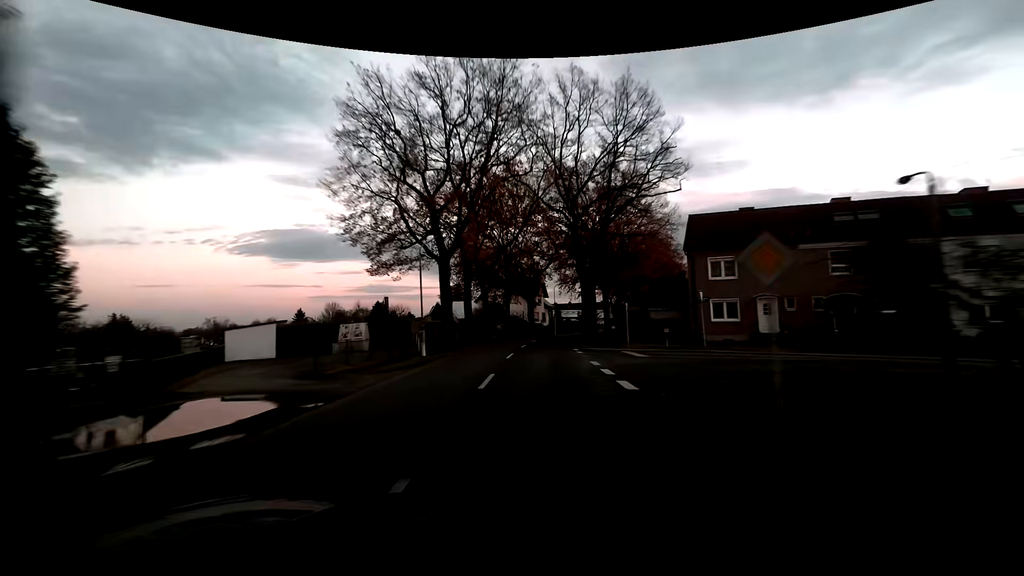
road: unclassified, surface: asphalt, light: Dusk
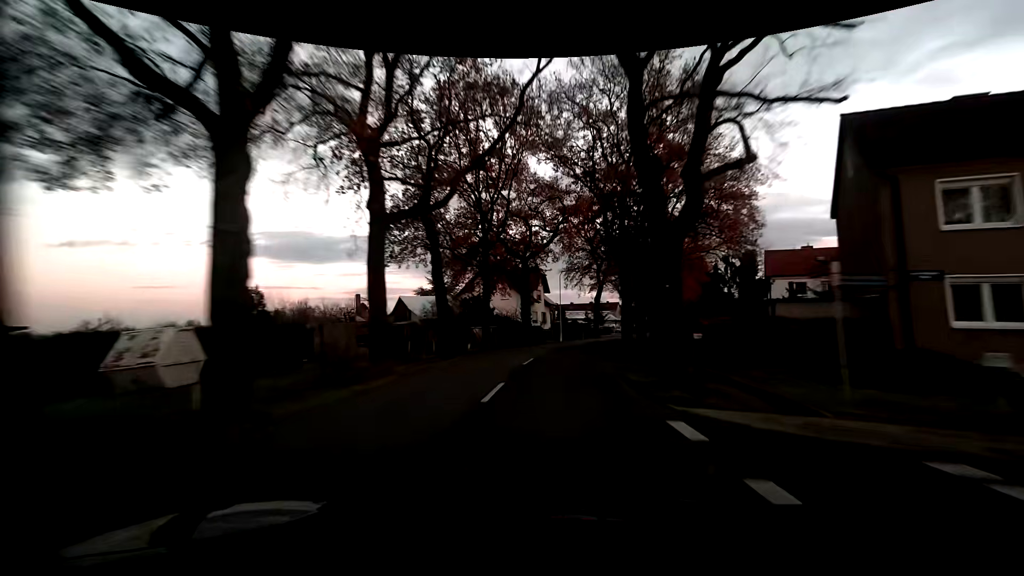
(+0.1, +19.4) m; +1°
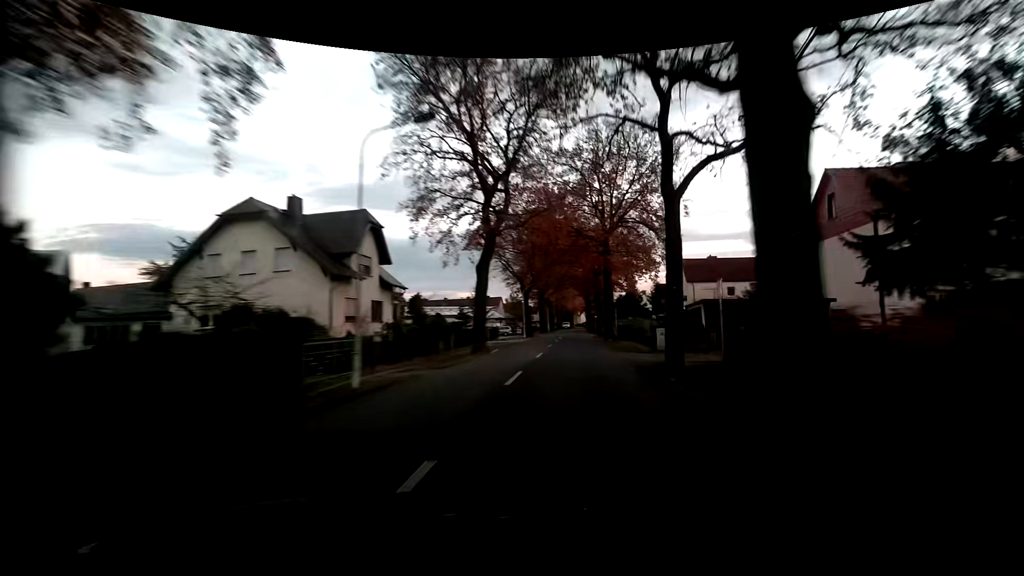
(+3.0, +33.3) m; +14°
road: residential
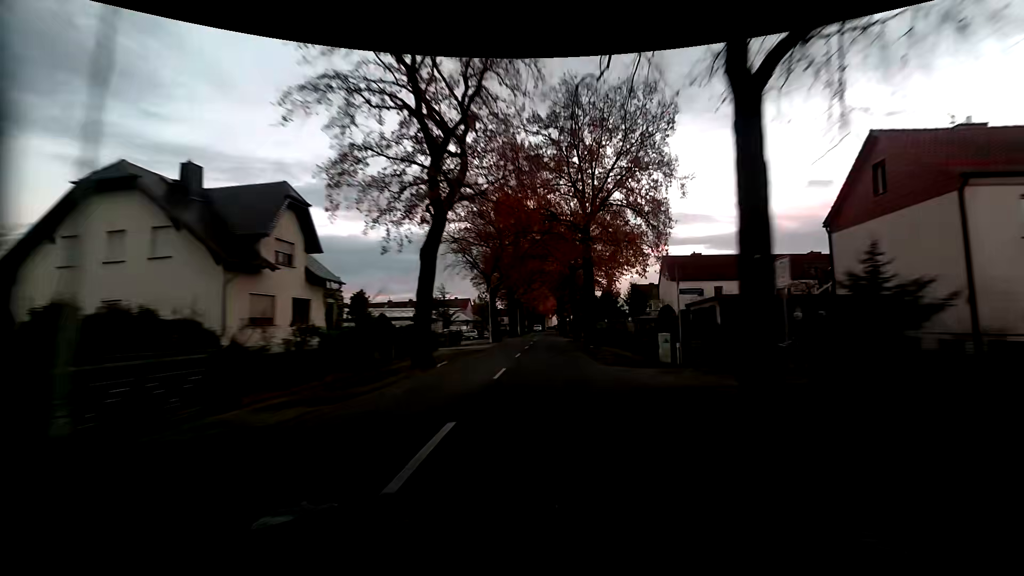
(+0.2, +6.8) m; +3°
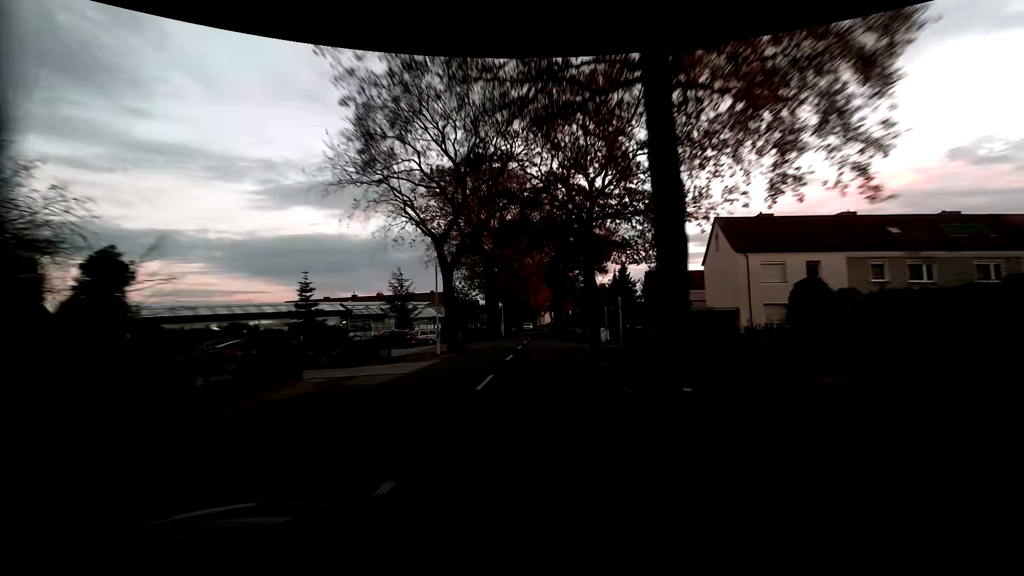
(+0.3, +20.5) m; +1°
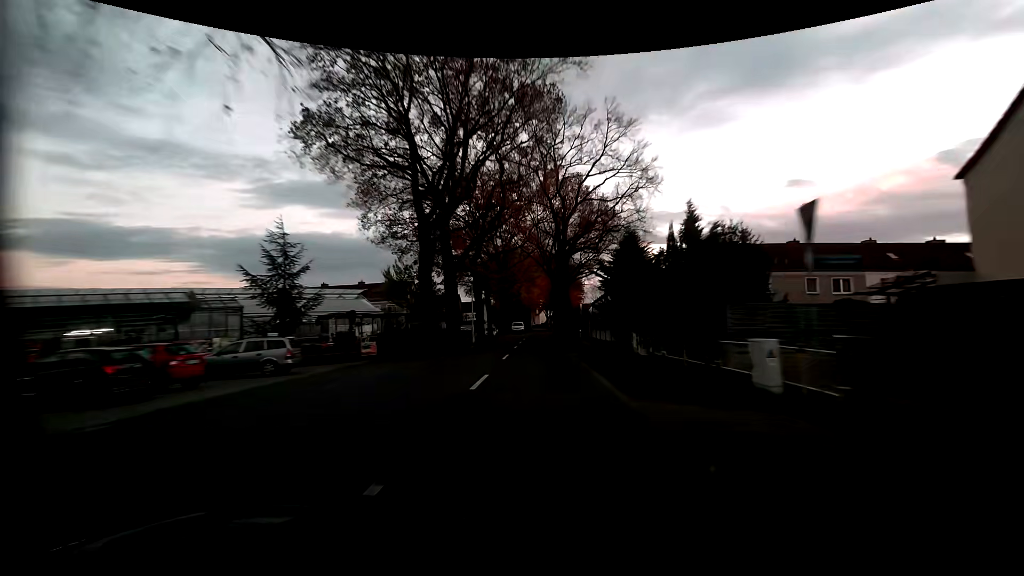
(+0.1, +26.9) m; 0°
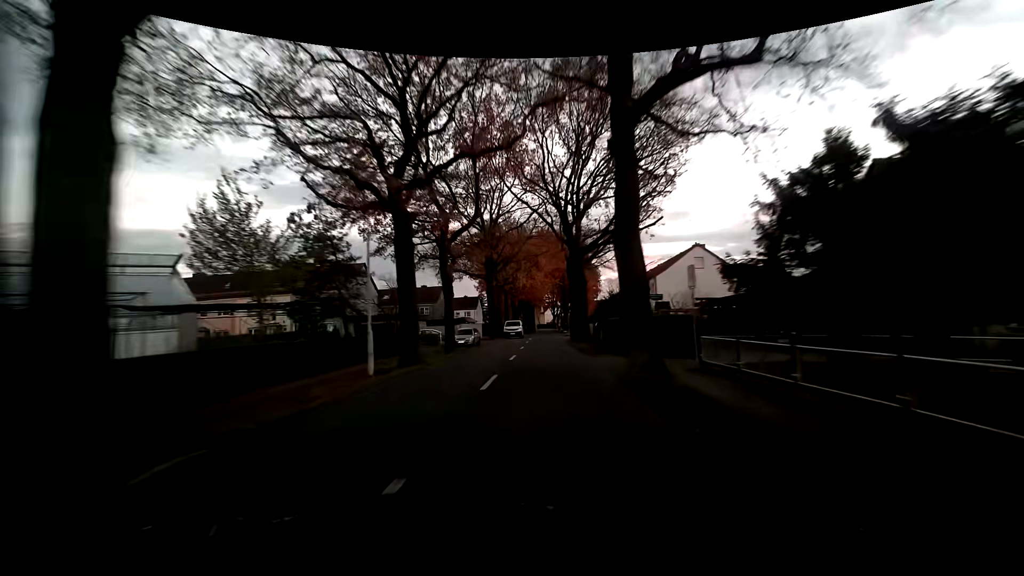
(+0.1, +26.8) m; +1°
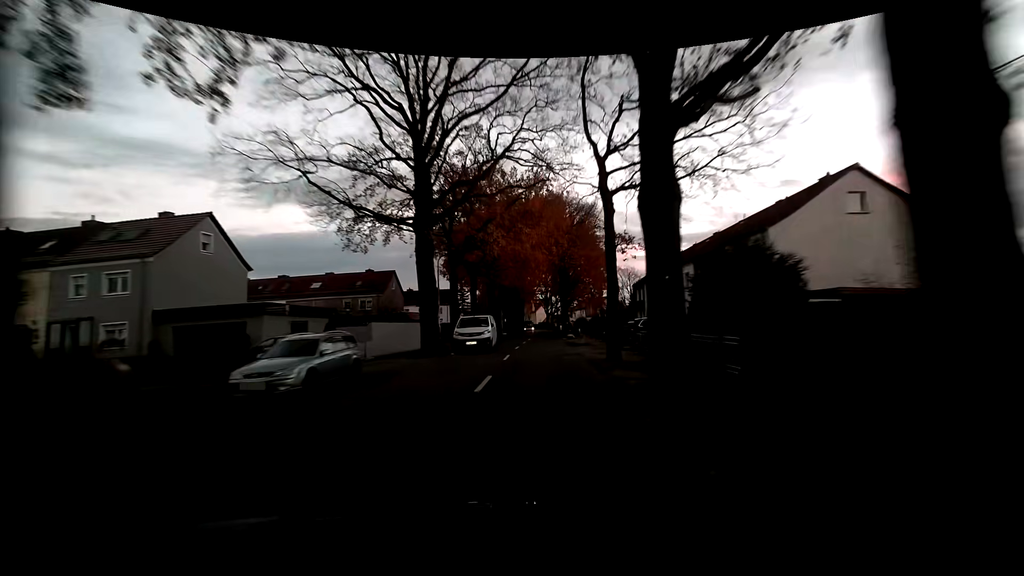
(-0.3, +27.3) m; 0°
(0, +10) (0, +20) (0, +30) (0, +40) (0, +50) (+1, +60) (+2, +70) (+2, +80) (+2, +90) (+2, +100) m
